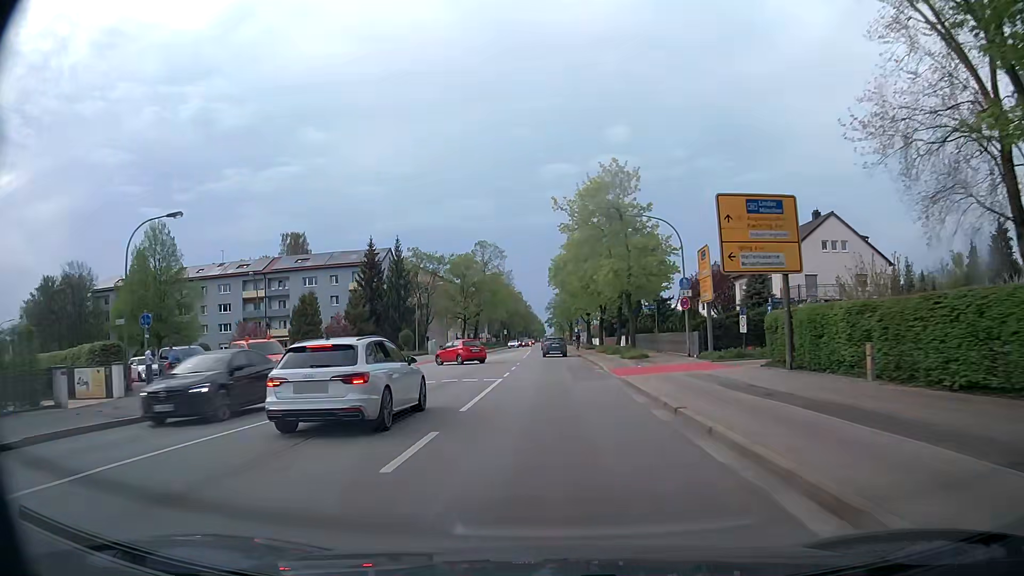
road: secondary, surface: asphalt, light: Day
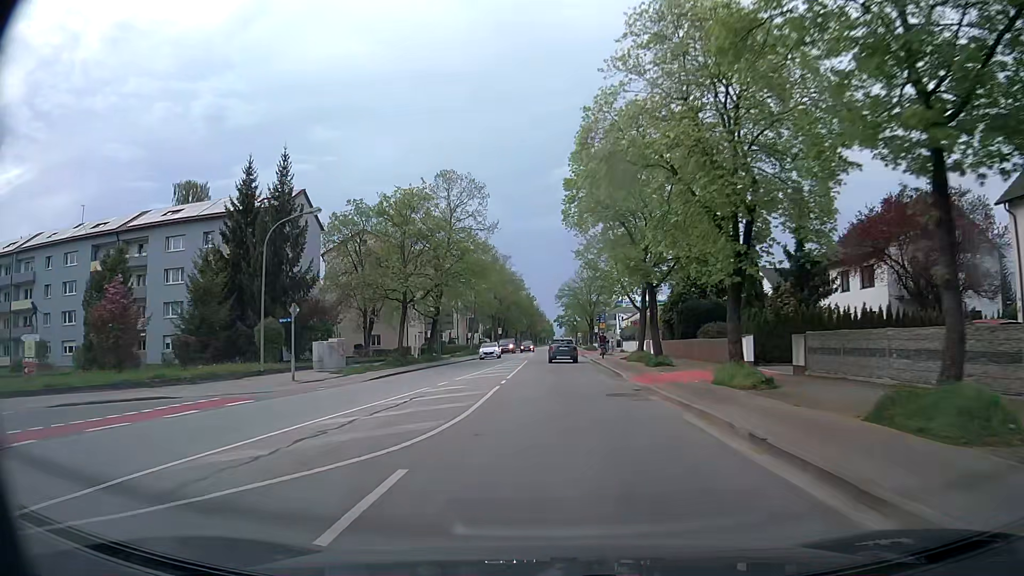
(-0.1, +38.5) m; -1°
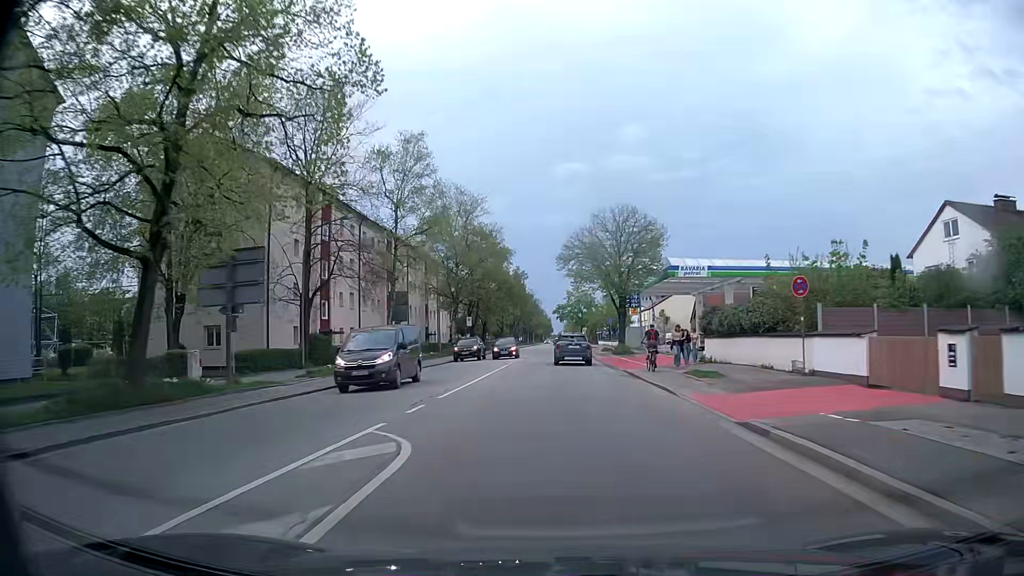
(+0.1, +38.7) m; +1°
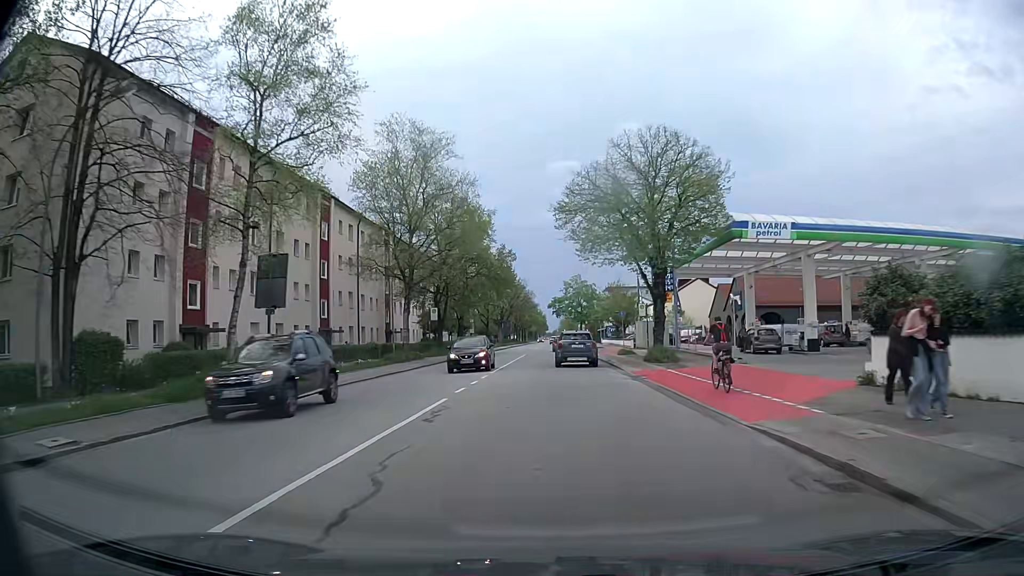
(0.0, +18.3) m; 0°
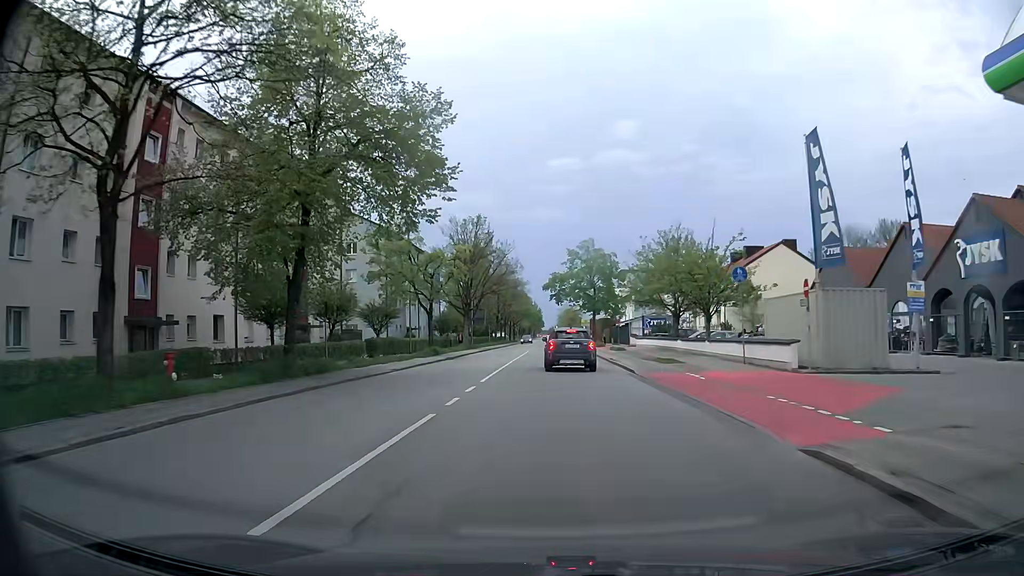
(+0.3, +41.7) m; 0°
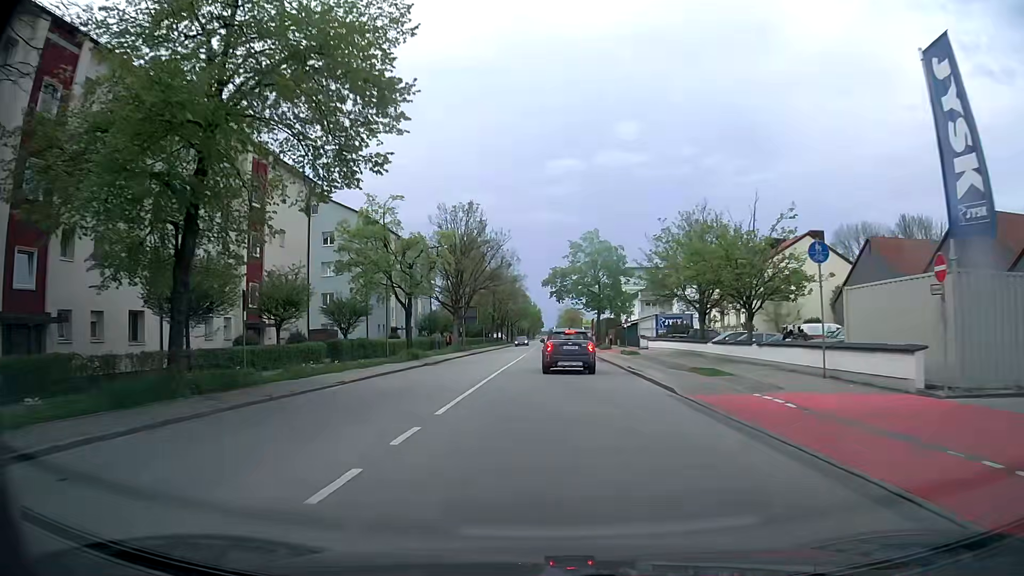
(+0.1, +7.5) m; +1°
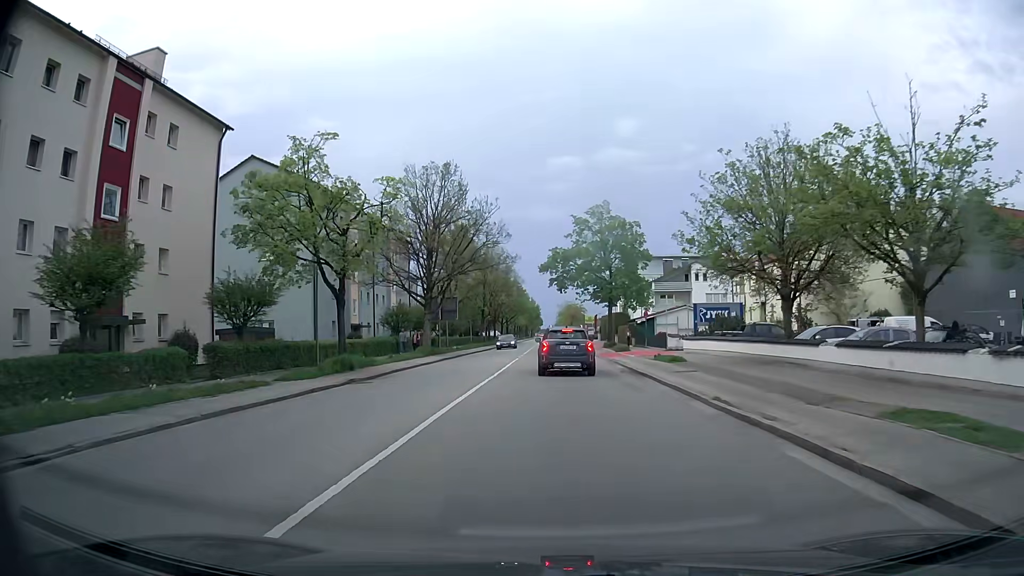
(-0.1, +13.6) m; 0°
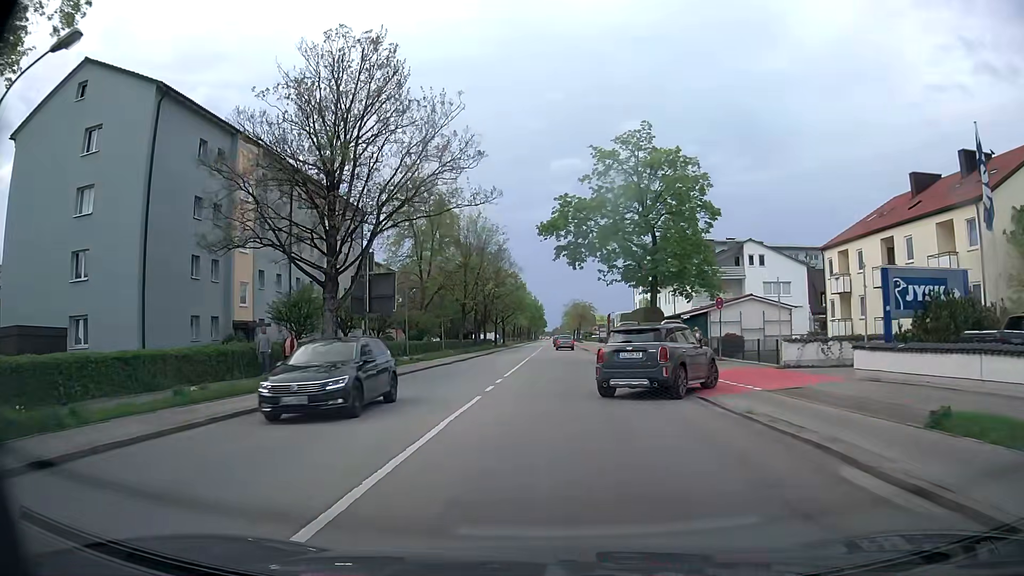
(0.0, +21.7) m; 0°
(0, +10) (0, +20) (0, +30) (+1, +40) (+1, +50) (+1, +60) (+1, +70) (+2, +80) (+2, +90) (+2, +100) m
